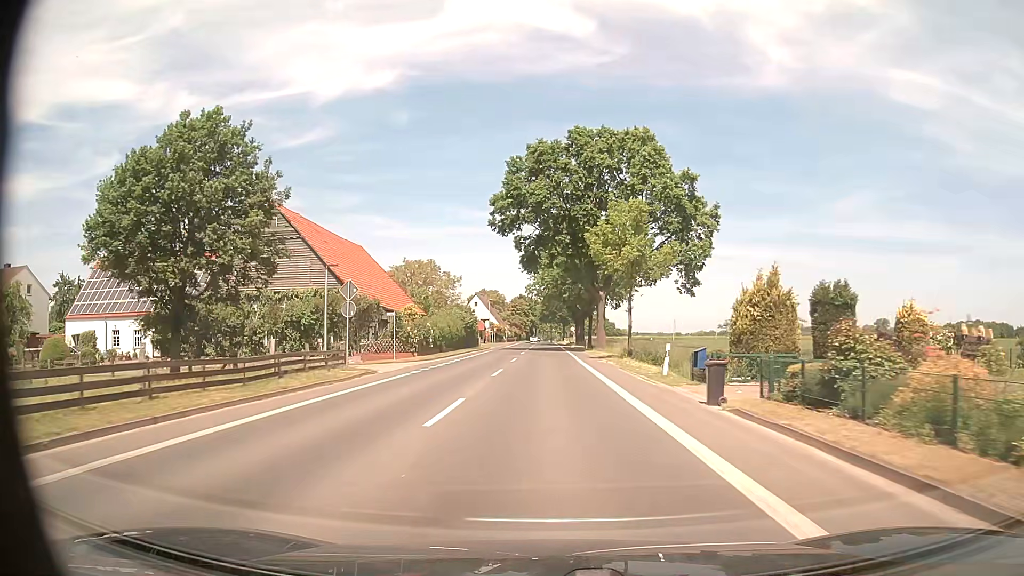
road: tertiary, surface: asphalt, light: Day
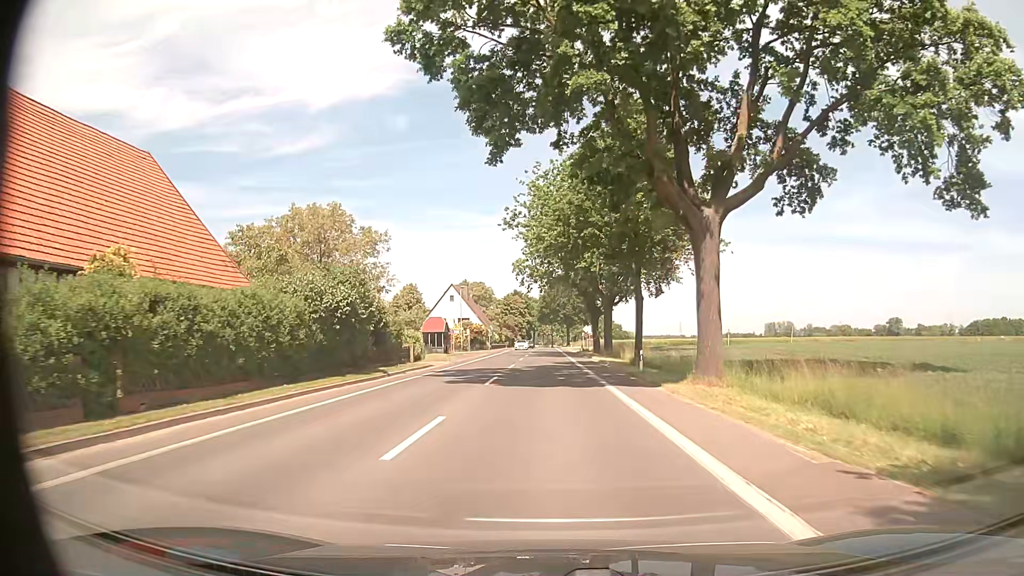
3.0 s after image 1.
(-0.1, +39.8) m; 0°
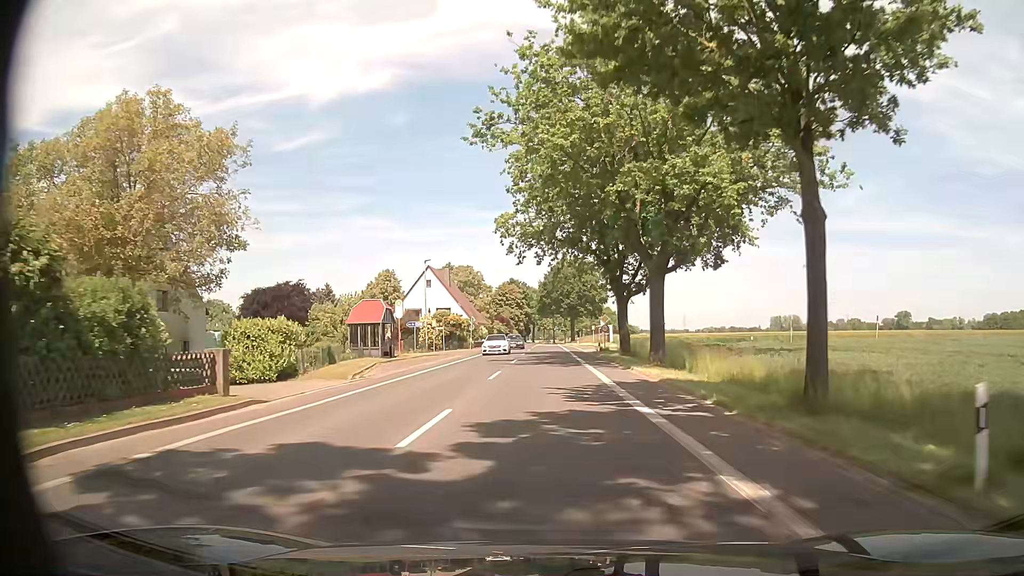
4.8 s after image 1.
(+0.1, +23.9) m; +1°
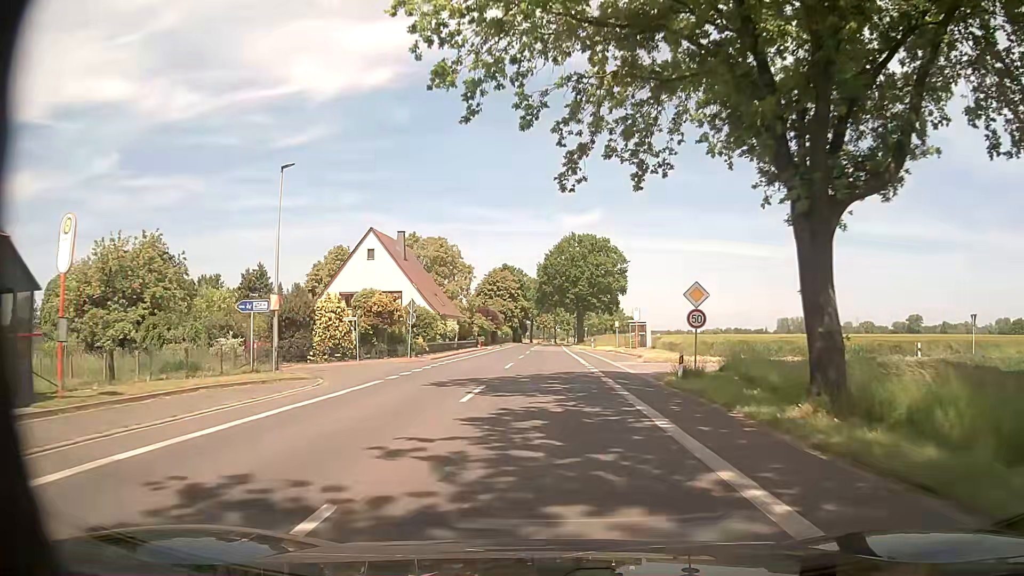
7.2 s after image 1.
(-0.6, +31.9) m; -1°
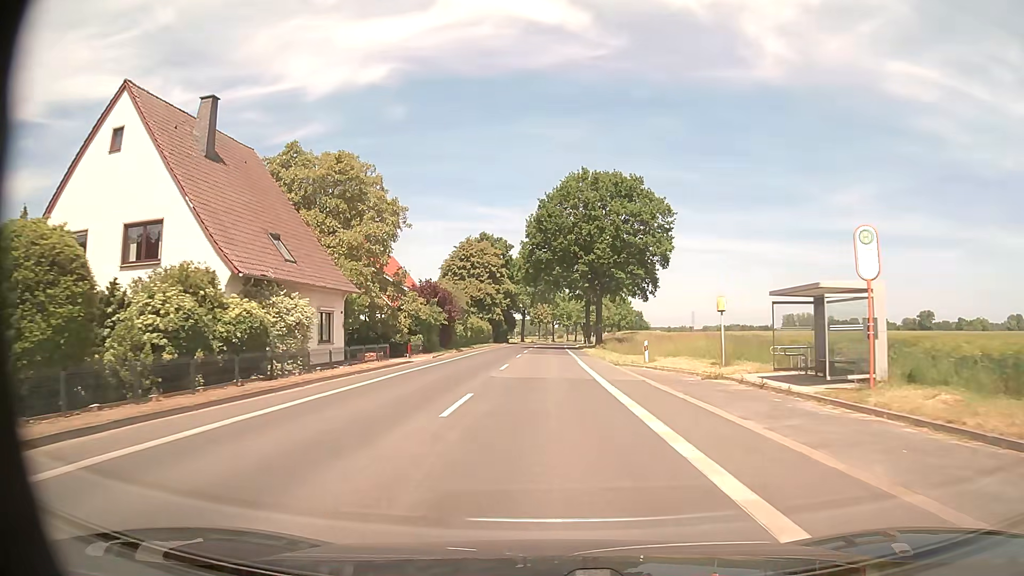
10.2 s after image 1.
(+0.1, +39.8) m; 0°
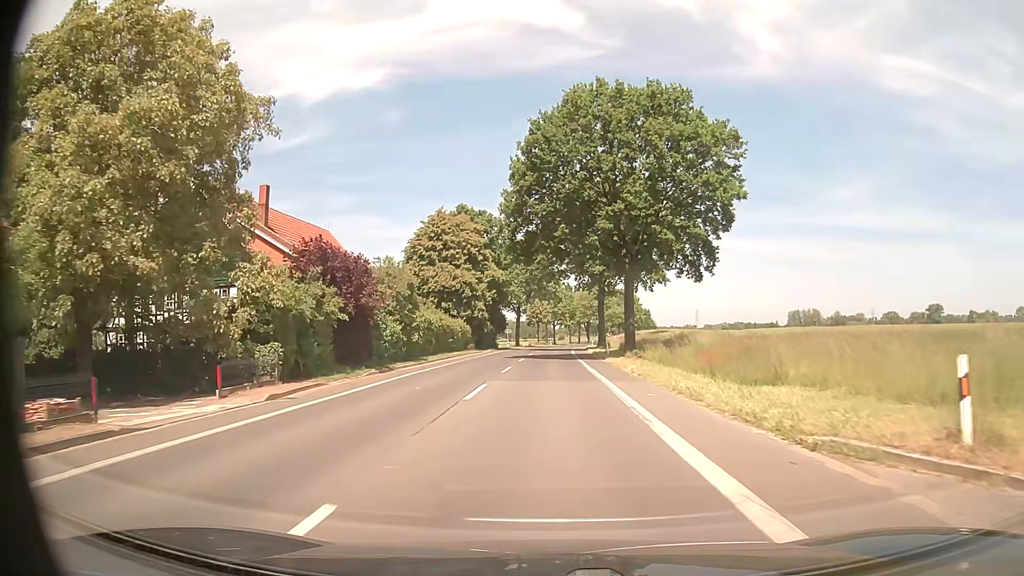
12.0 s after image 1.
(0.0, +23.9) m; 0°
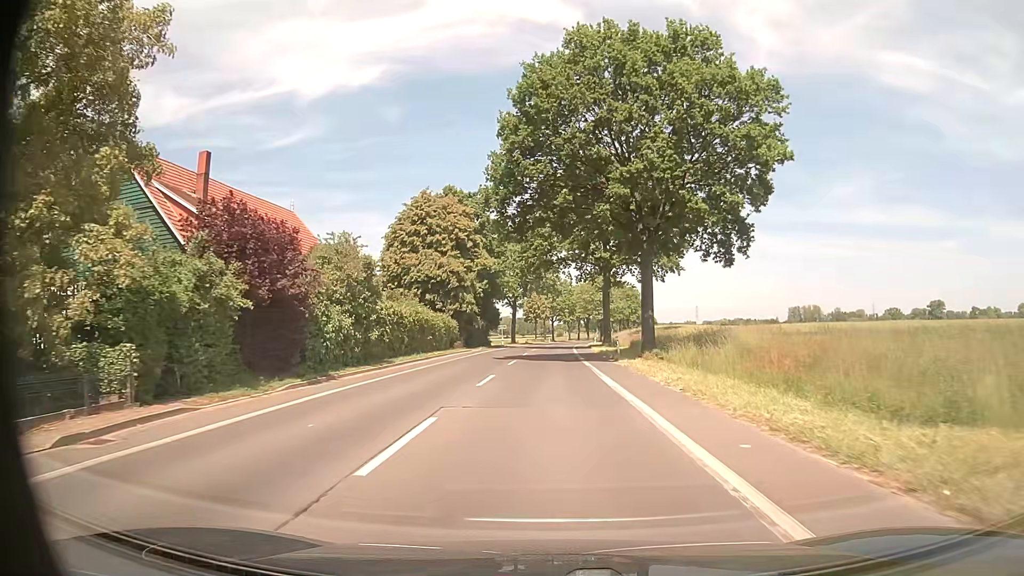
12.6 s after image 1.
(0.0, +8.0) m; 0°
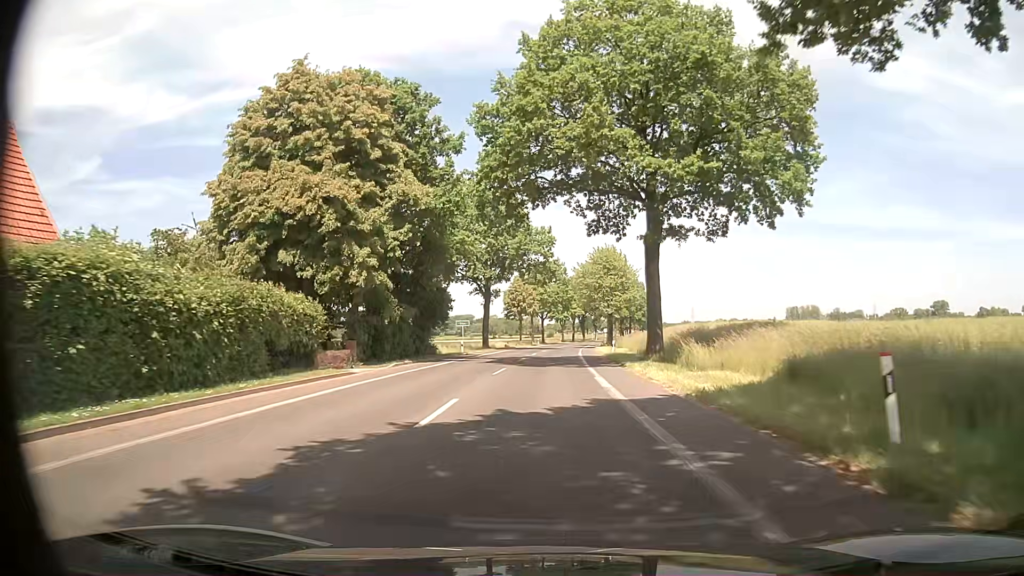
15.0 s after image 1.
(+0.1, +31.9) m; +1°
(0, +10) (0, +20) (0, +30) (0, +40) (+1, +50) (+1, +60) (+2, +70) (+2, +80) (+3, +90) (+4, +100) m
